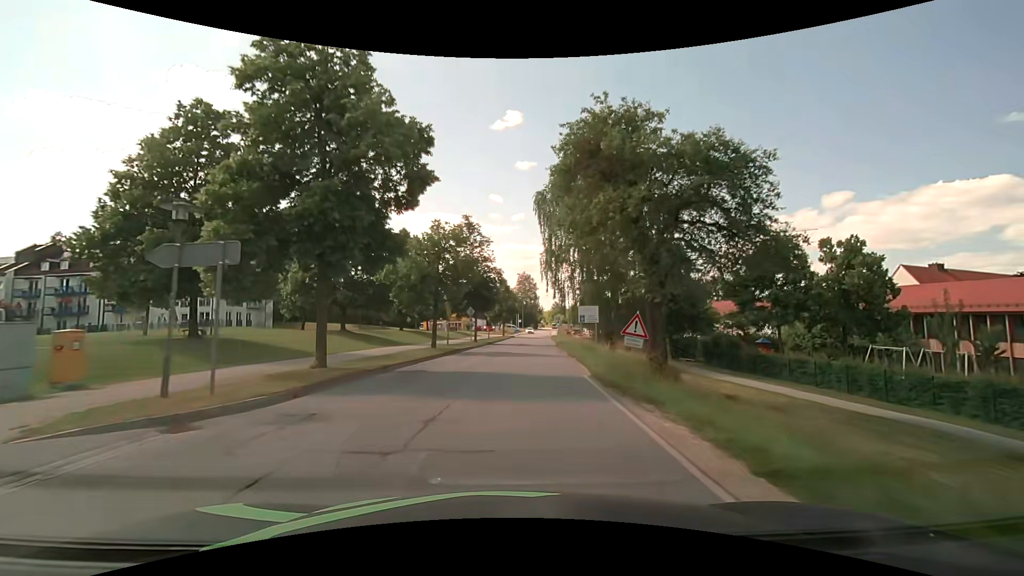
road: secondary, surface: asphalt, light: Day
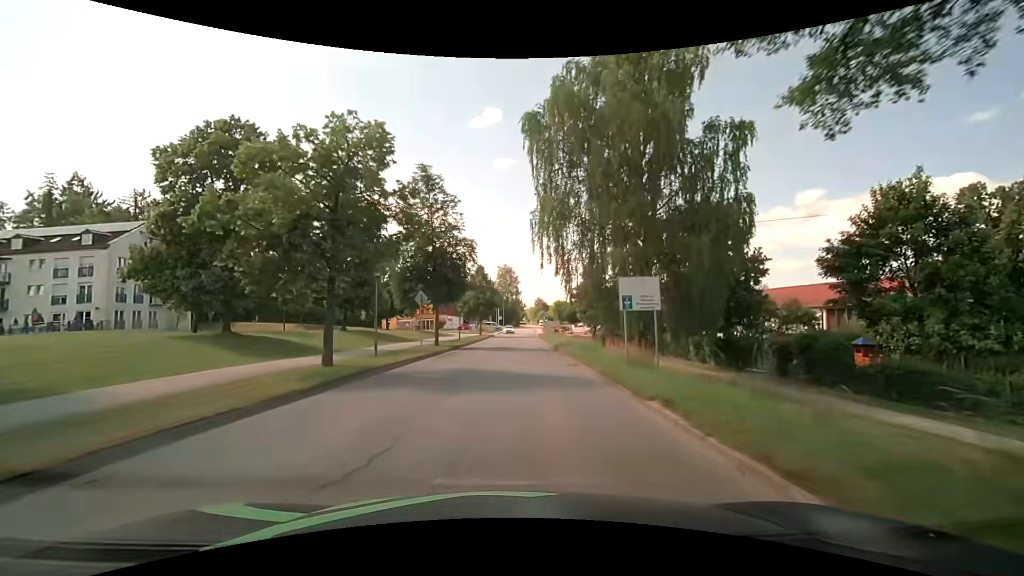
(+0.4, +15.3) m; +2°
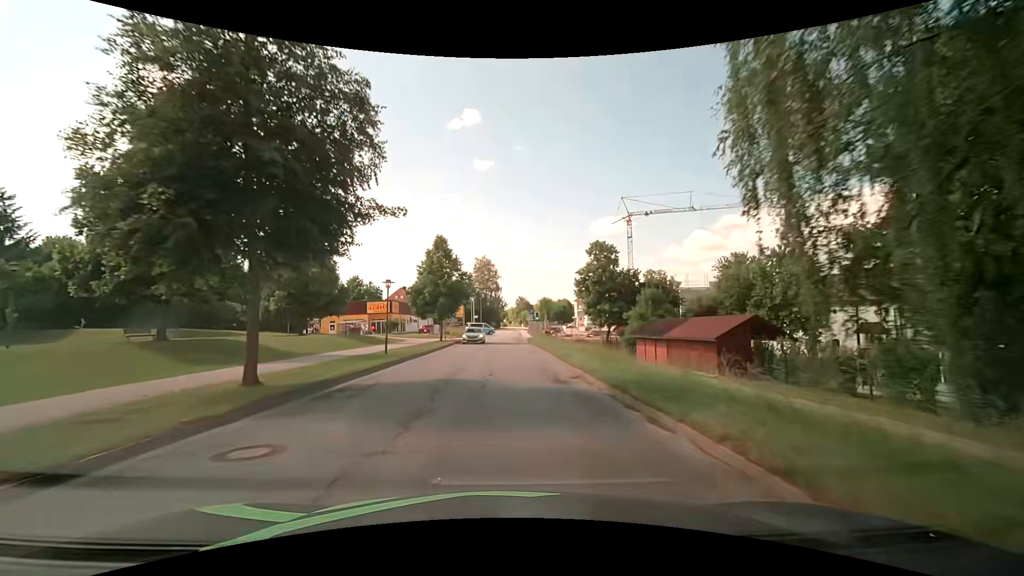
(+0.6, +23.0) m; +2°
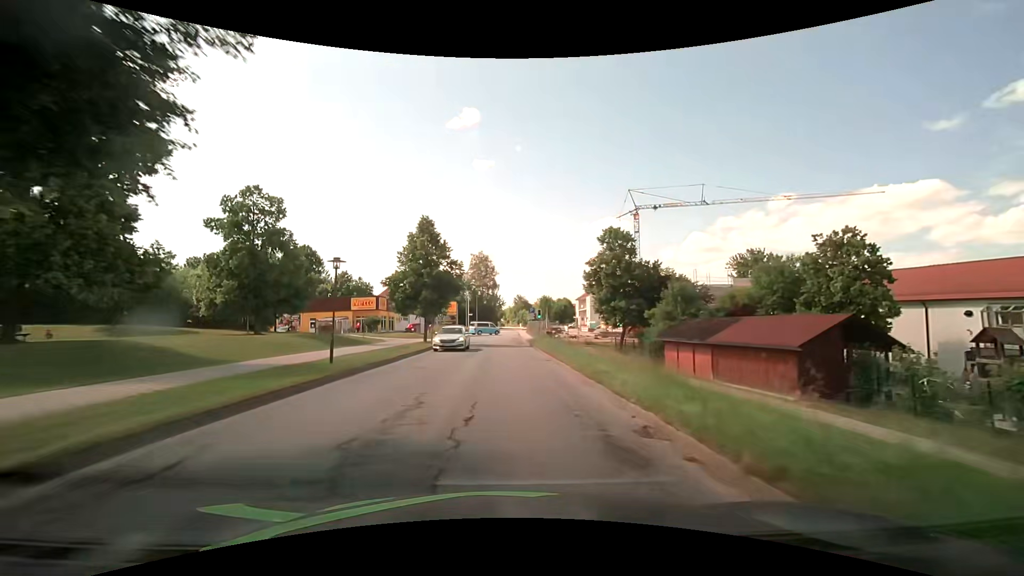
(+0.1, +7.6) m; 0°
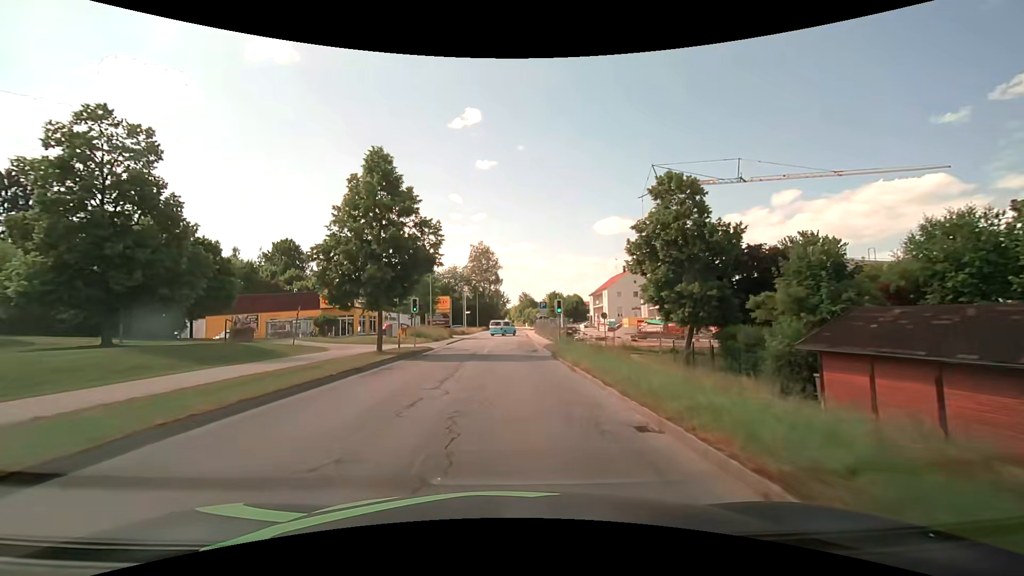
(0.0, +15.3) m; 0°
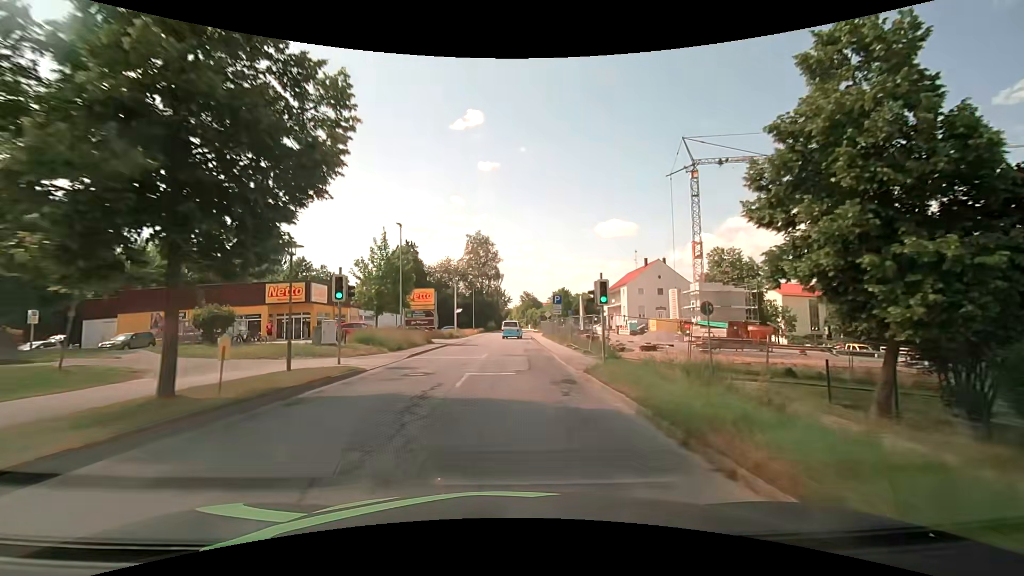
(-0.1, +15.0) m; 0°
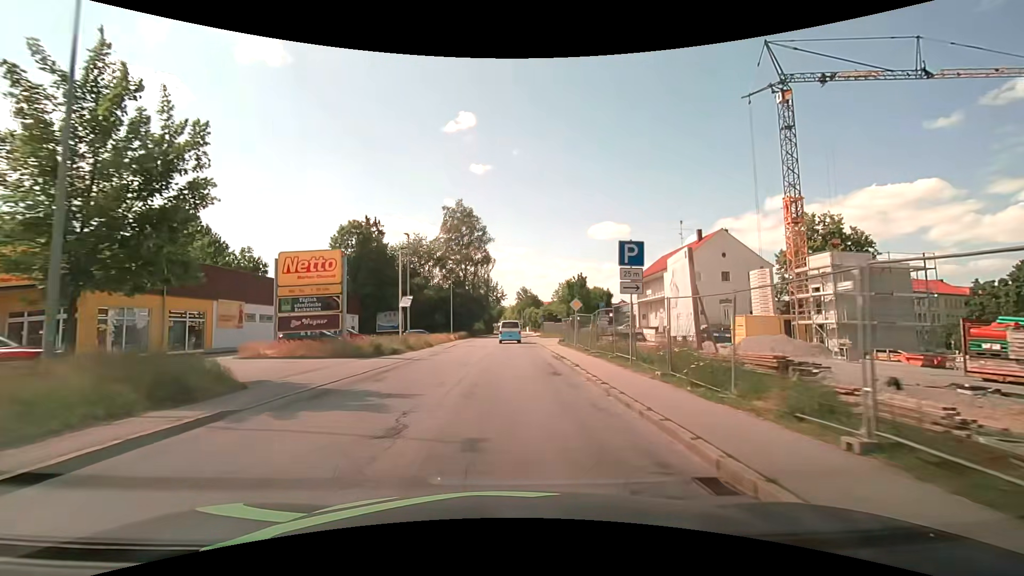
(+0.2, +27.1) m; +1°
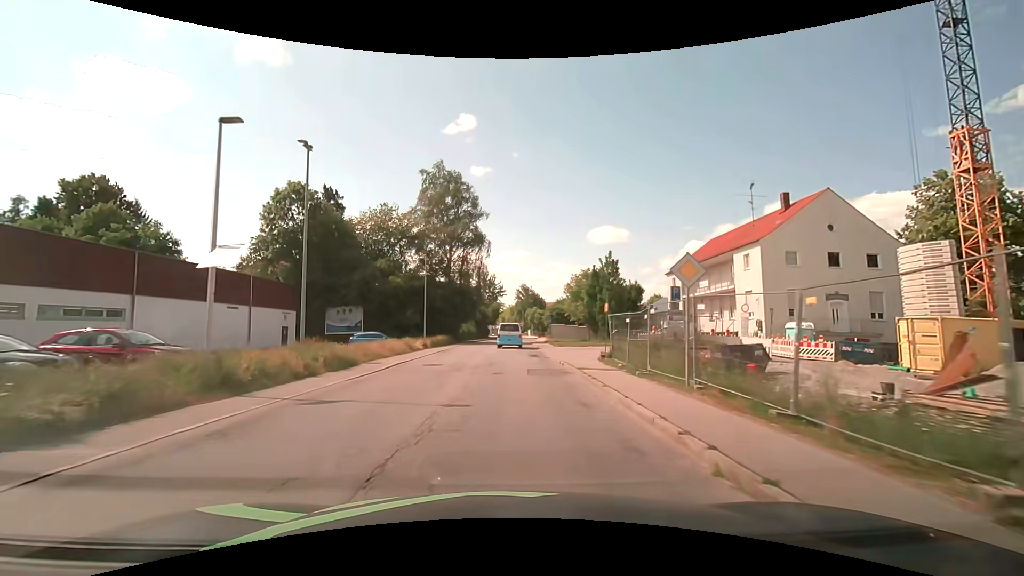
(+0.1, +19.0) m; 0°
(0, +10) (0, +20) (0, +30) (0, +40) (+1, +50) (+1, +60) (+2, +70) (+3, +80) (+3, +90) (+7, +99) m
